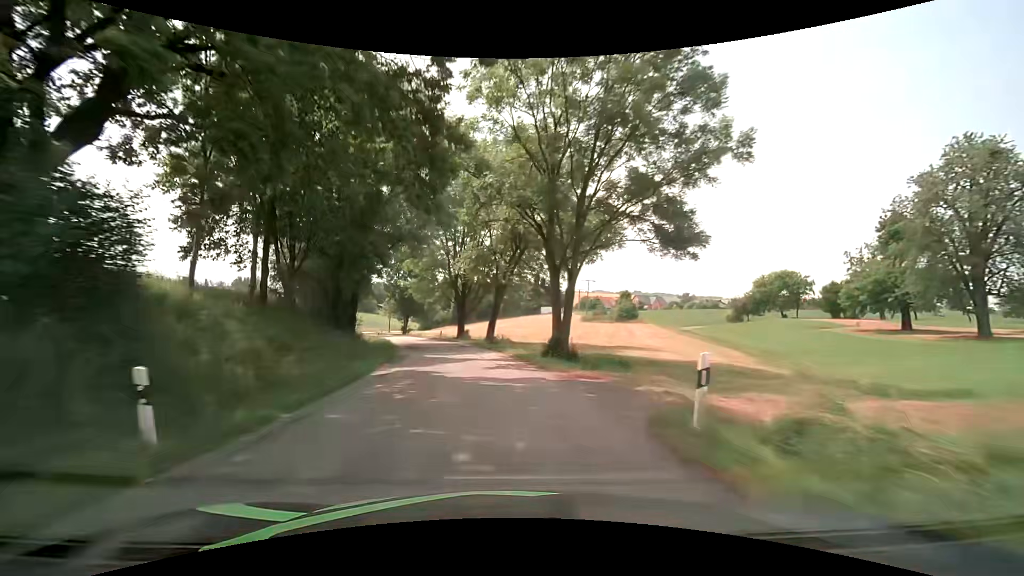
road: tertiary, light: Day
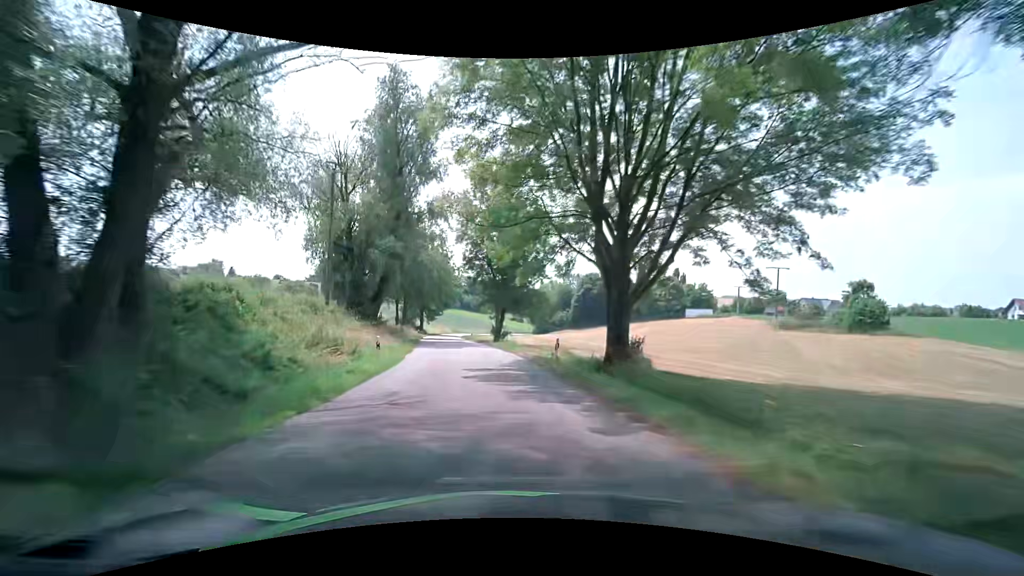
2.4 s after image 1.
(-4.3, +36.2) m; -13°
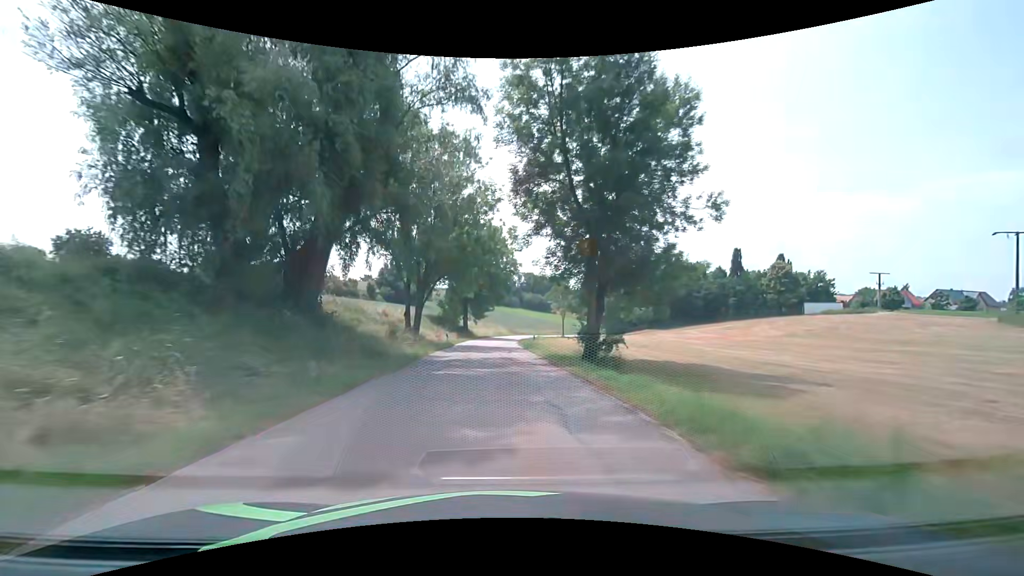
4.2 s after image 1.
(-1.9, +27.4) m; -7°
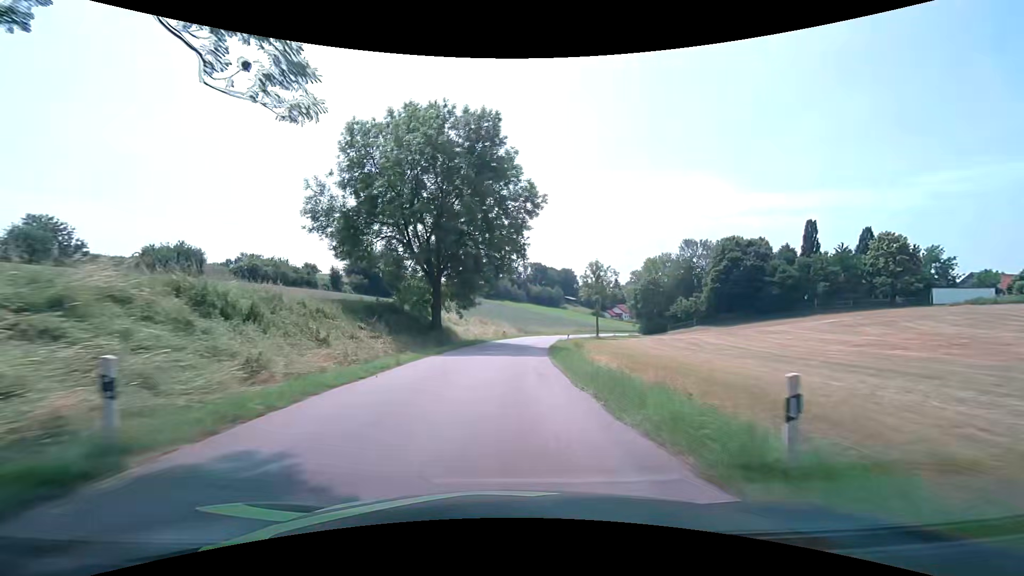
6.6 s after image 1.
(-0.5, +36.7) m; 0°
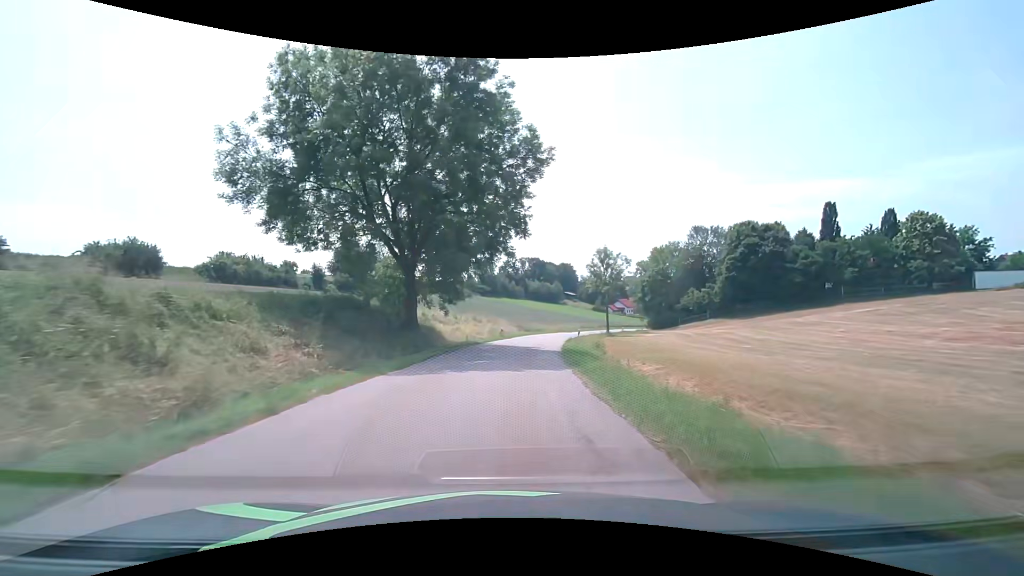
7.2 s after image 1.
(0.0, +9.2) m; 0°
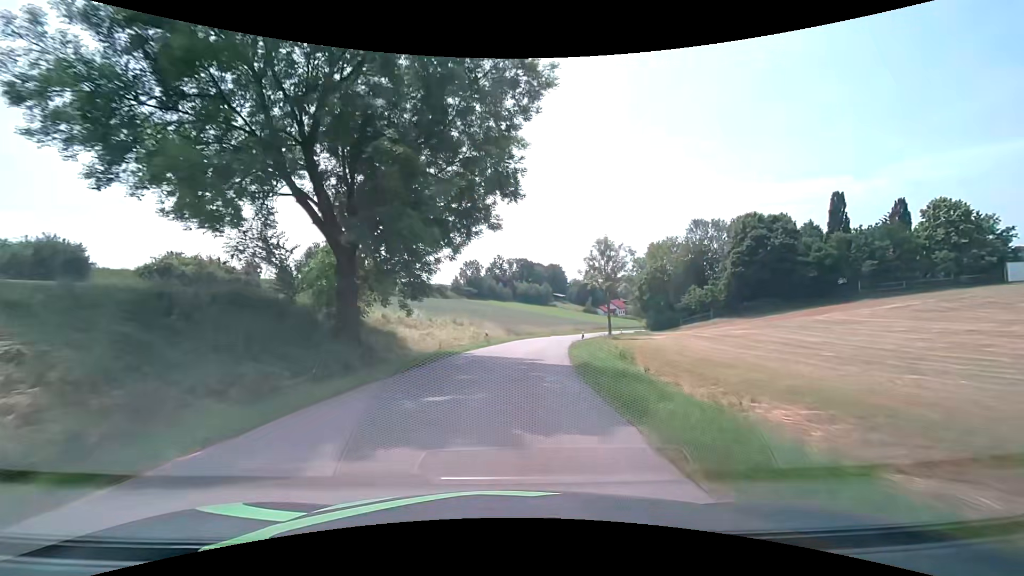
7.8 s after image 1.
(0.0, +9.2) m; +1°
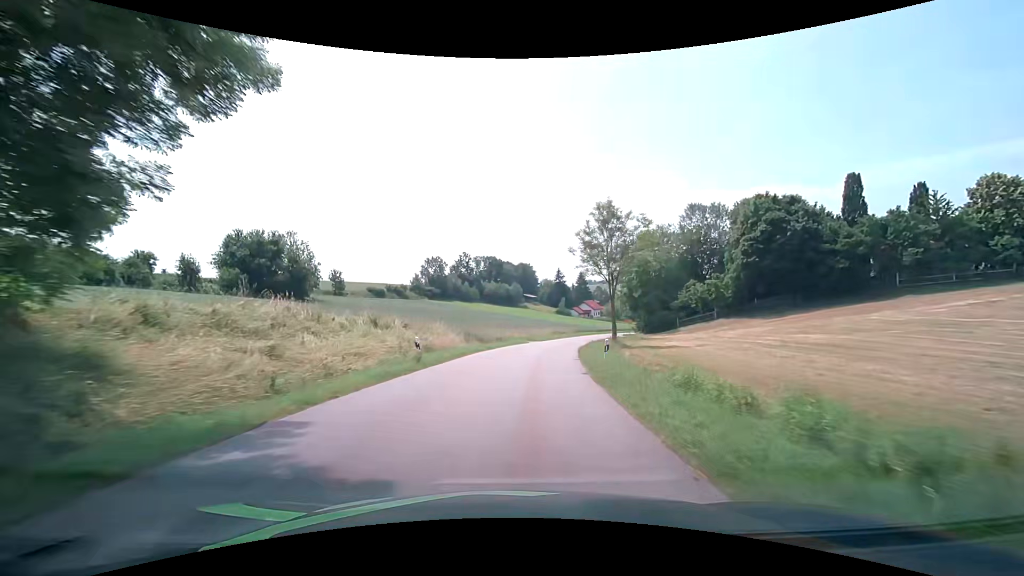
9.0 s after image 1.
(+0.7, +18.3) m; +4°
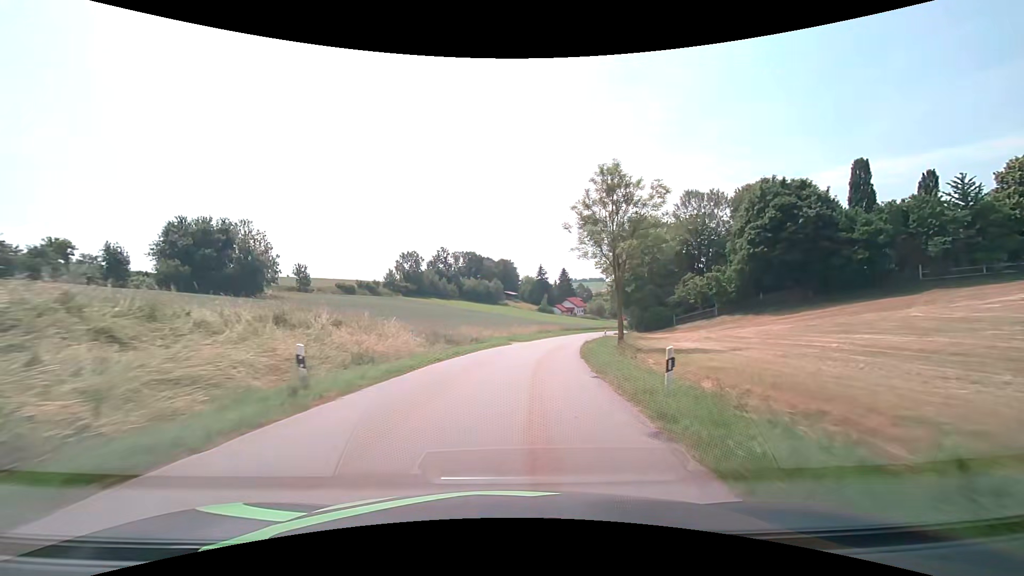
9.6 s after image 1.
(+0.1, +9.1) m; +2°
(0, +10) (+1, +20) (+2, +30) (+4, +40) (+6, +50) (+8, +59) (+10, +69) (+13, +79) (+17, +88) (+21, +97) m
